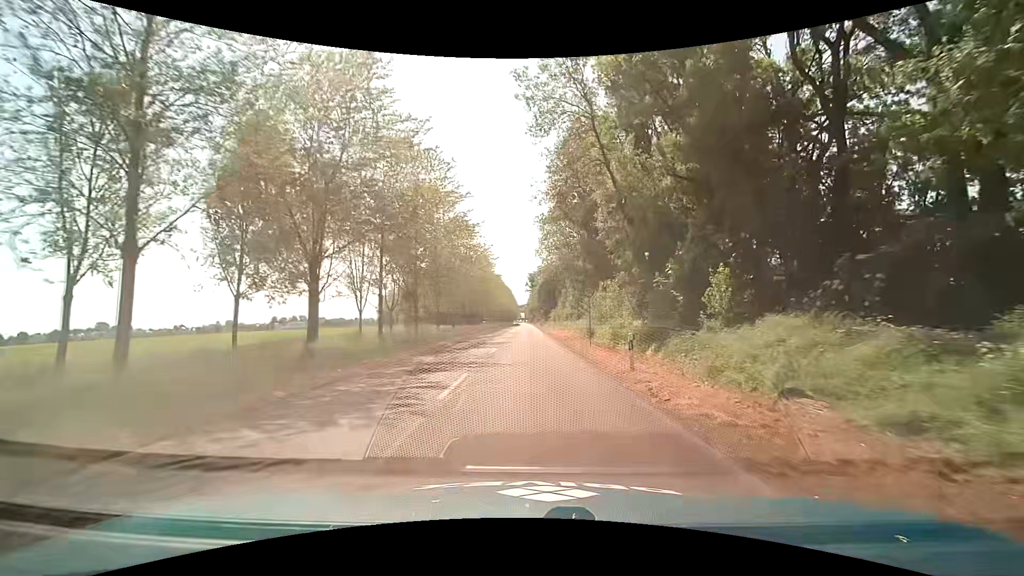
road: unclassified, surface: asphalt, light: Day
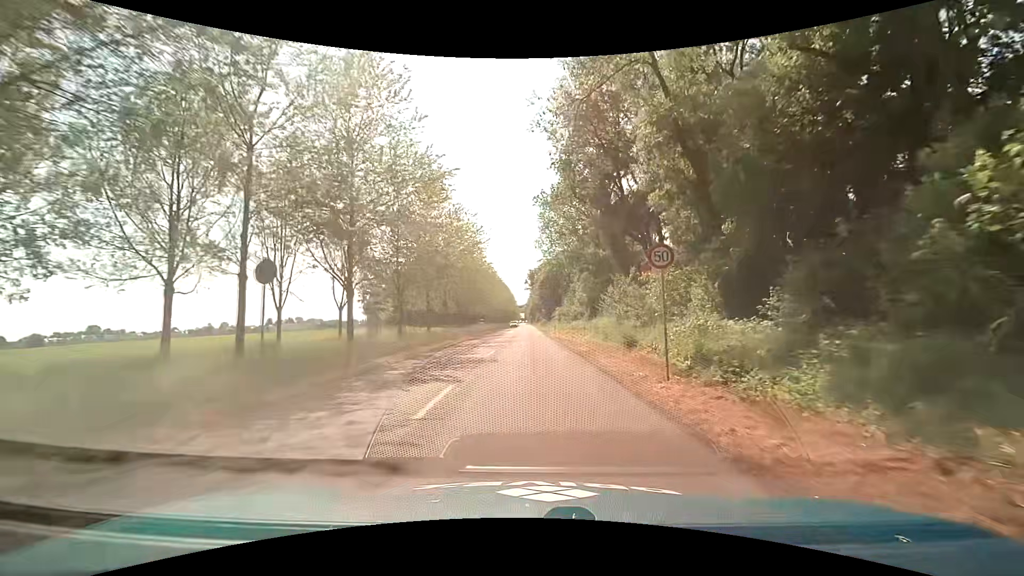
(-0.1, +13.8) m; -1°
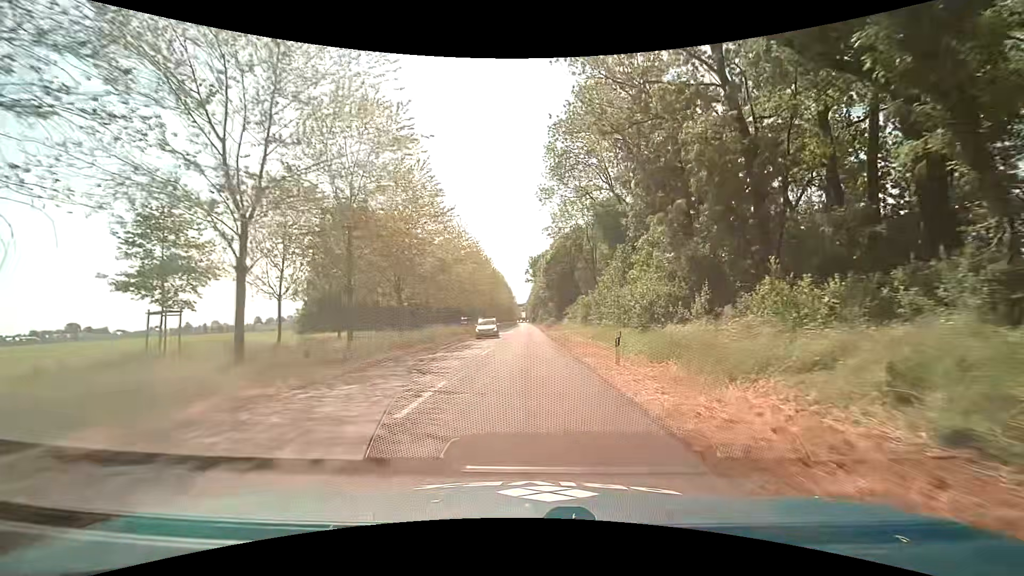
(+0.3, +36.1) m; 0°
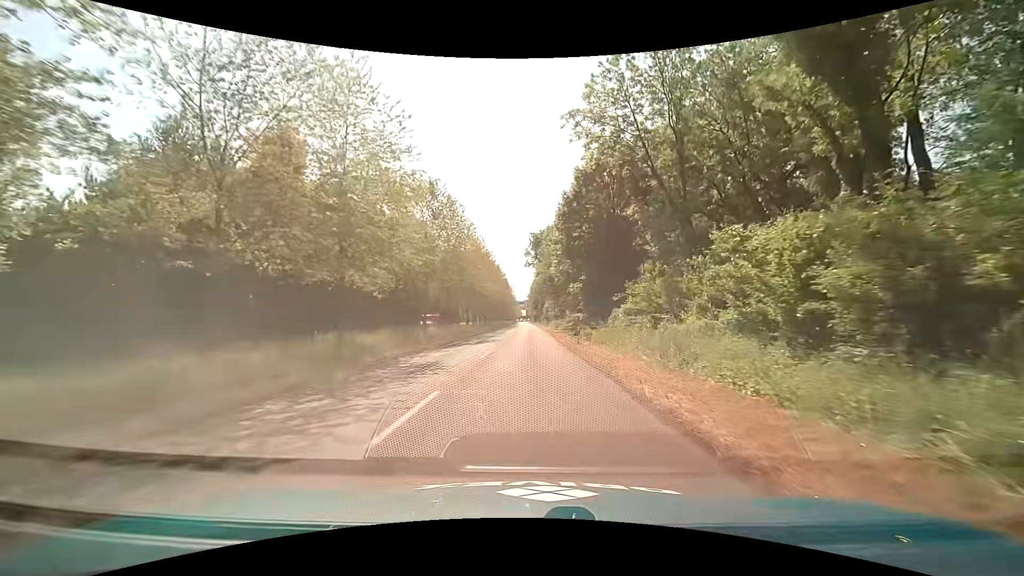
(-0.2, +37.8) m; 0°
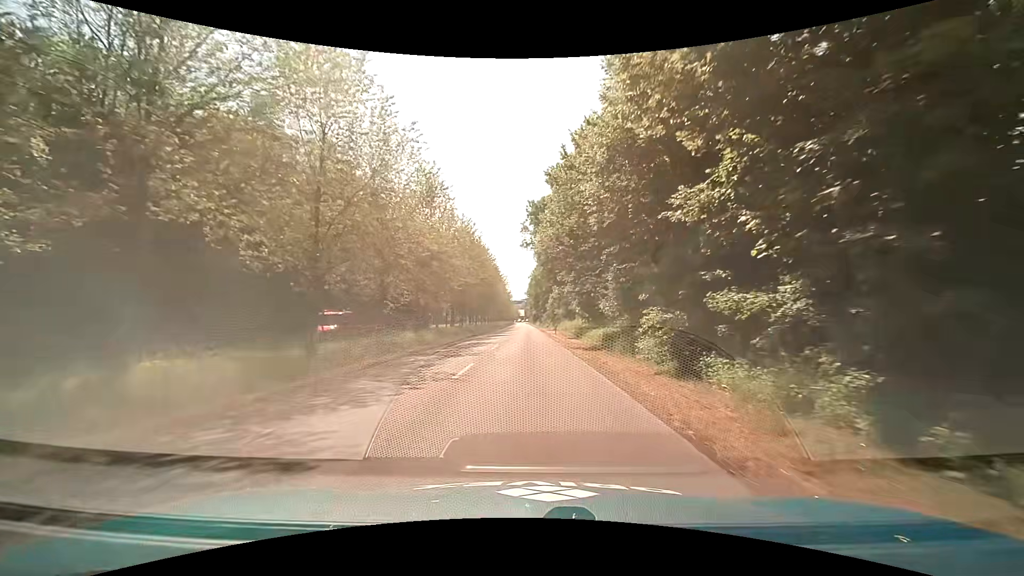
(+0.2, +29.8) m; +1°
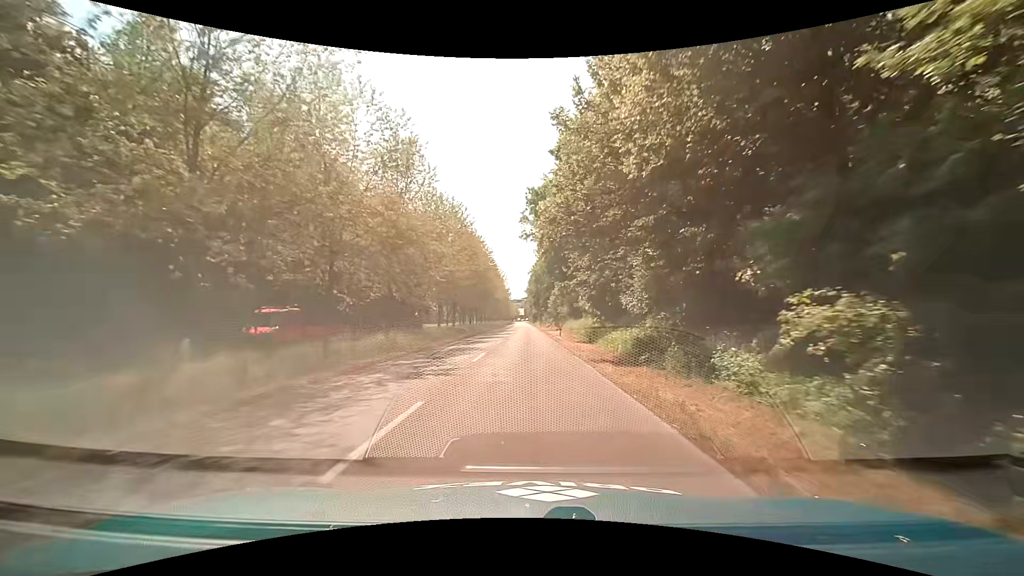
(0.0, +7.4) m; -1°
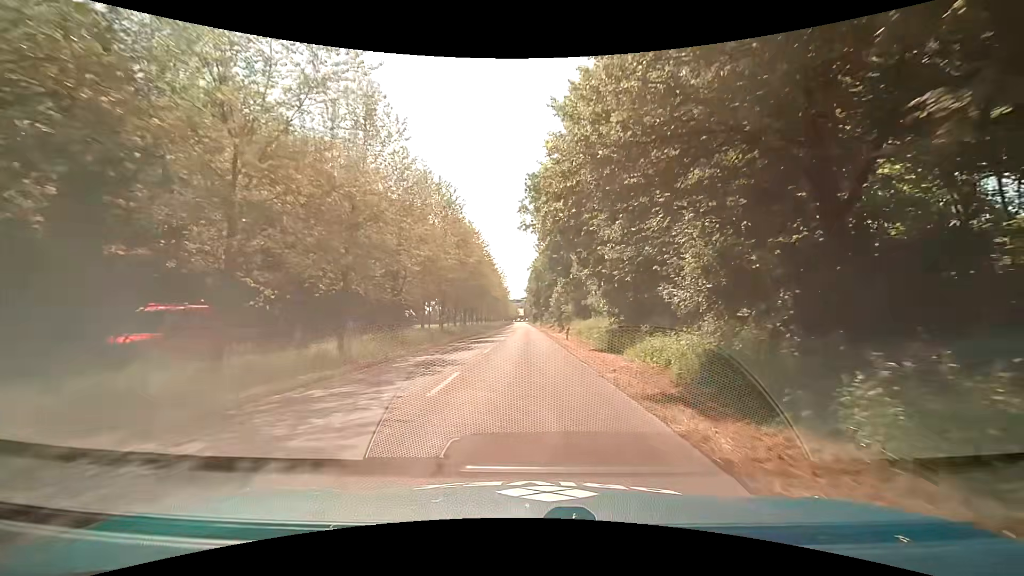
(+0.1, +7.3) m; +1°
